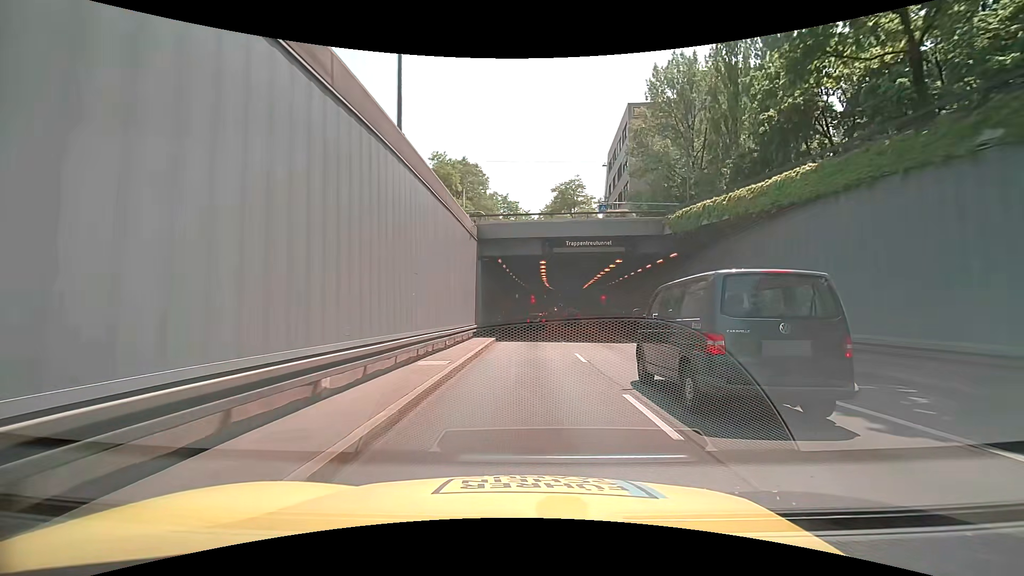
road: trunk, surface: asphalt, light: Day
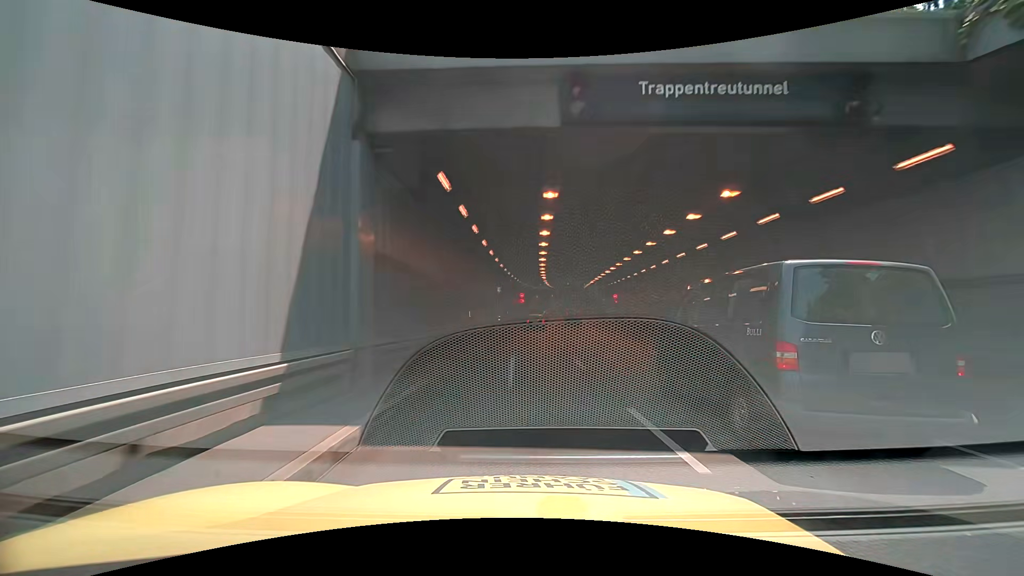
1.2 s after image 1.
(+0.1, +19.2) m; +2°
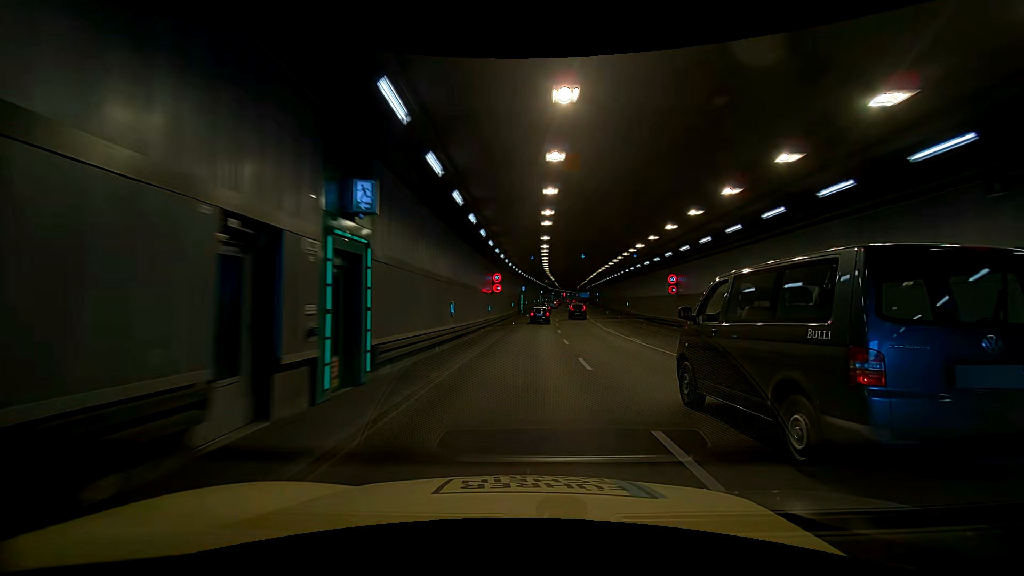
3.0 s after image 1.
(-1.1, +28.6) m; -4°
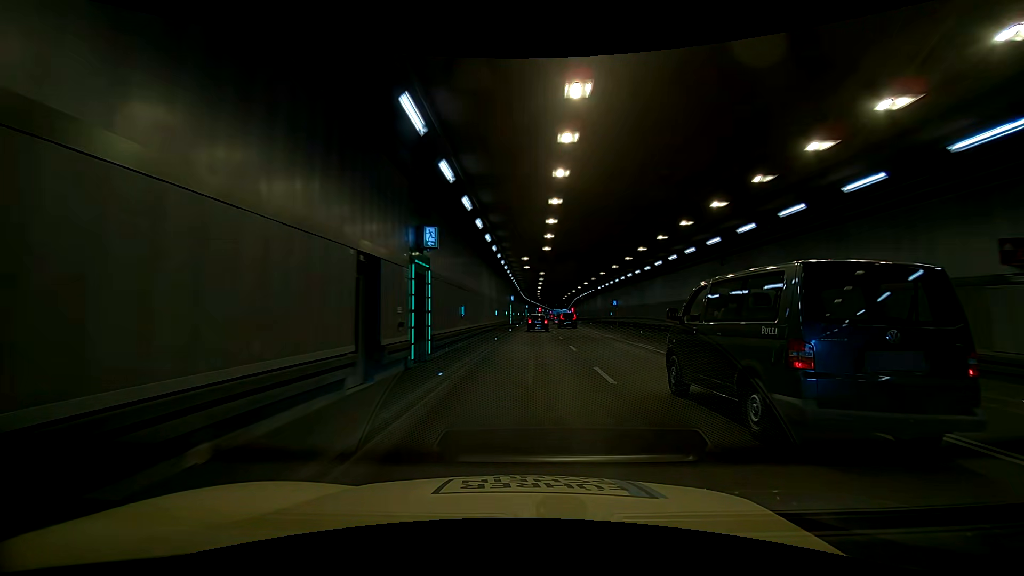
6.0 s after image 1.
(-1.2, +47.2) m; -5°
